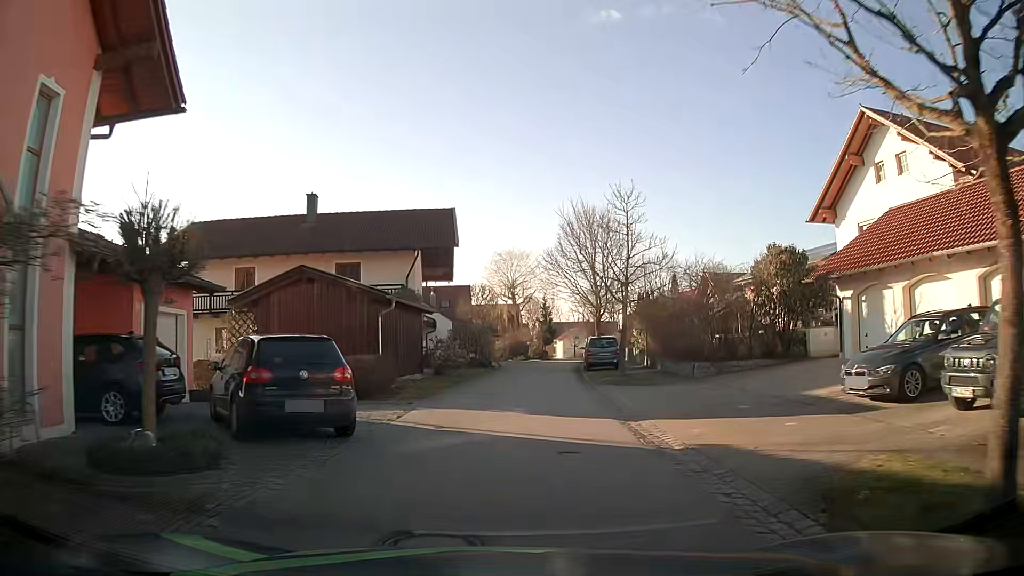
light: Day
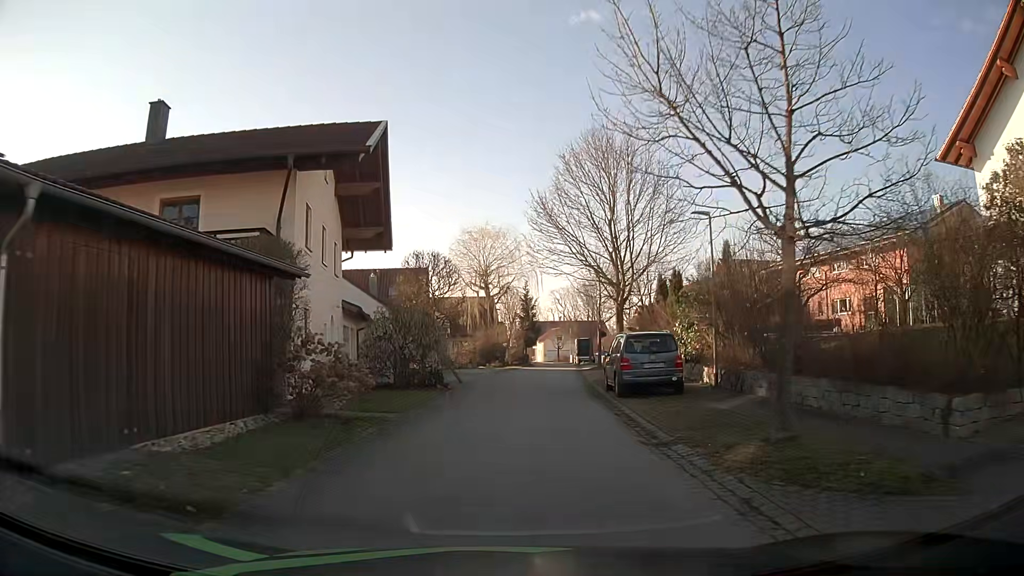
(+0.3, +15.3) m; +2°
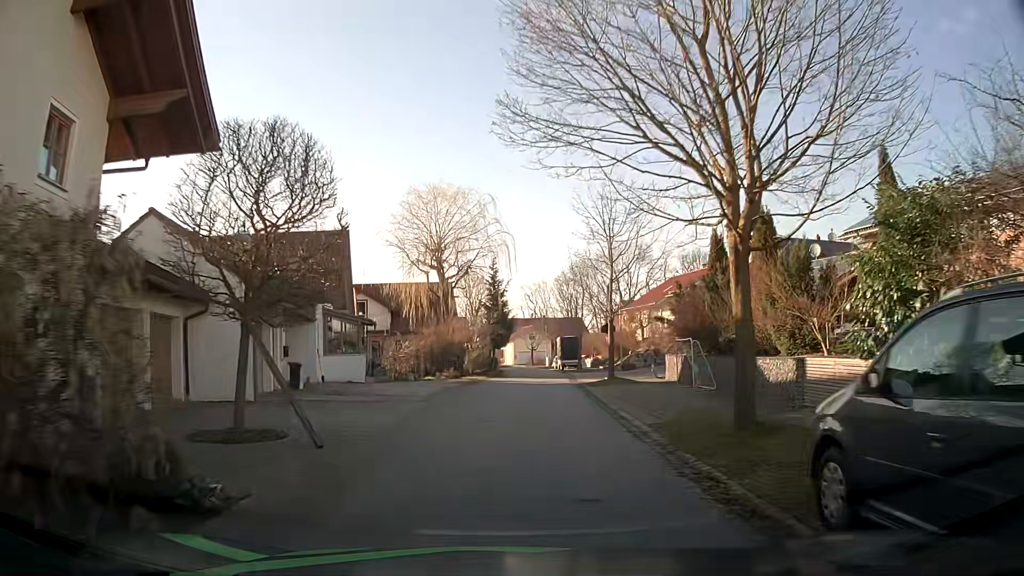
(+0.3, +15.6) m; +2°
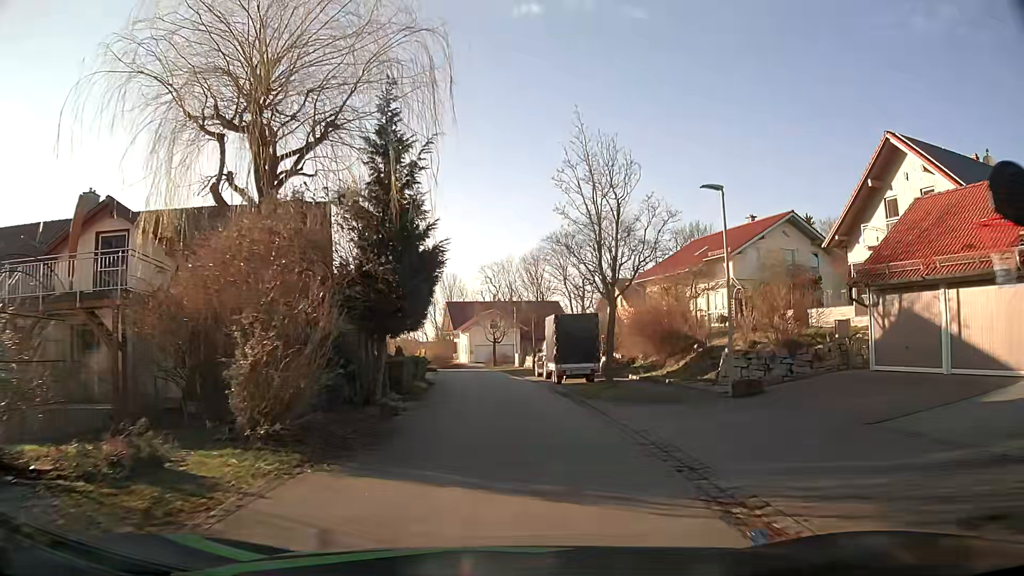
(+0.9, +27.0) m; +3°
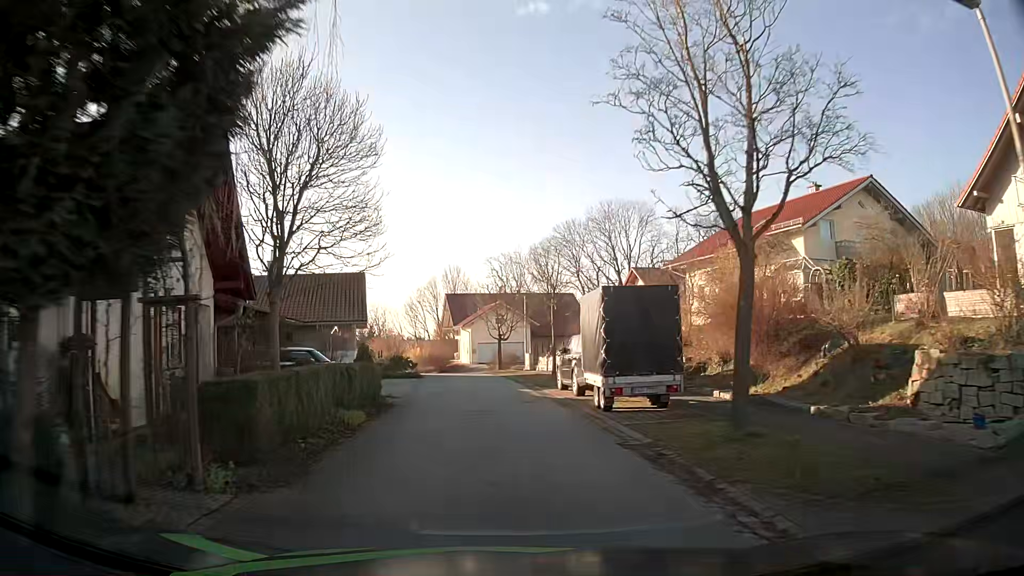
(0.0, +10.7) m; 0°
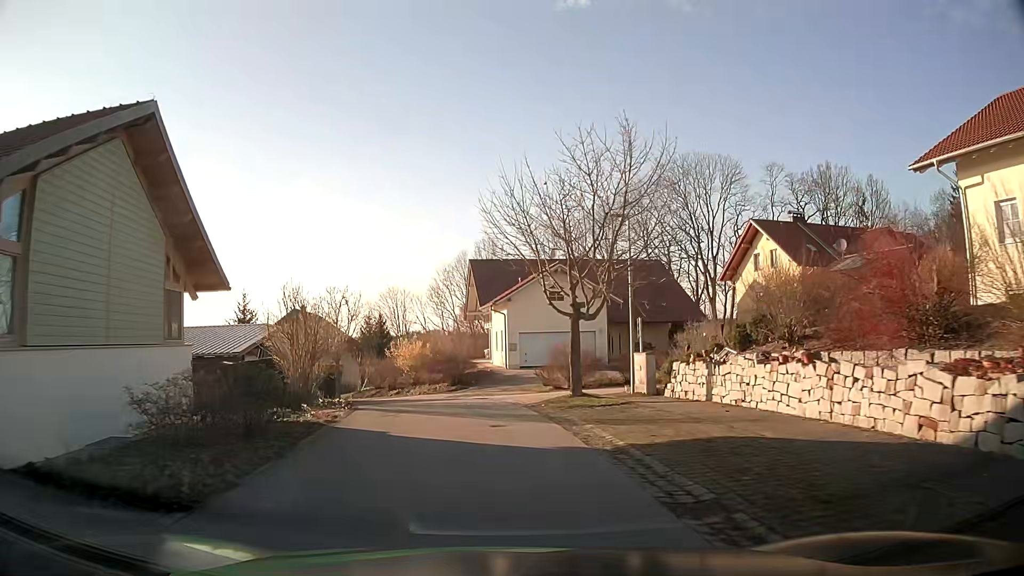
(-1.2, +26.6) m; -4°
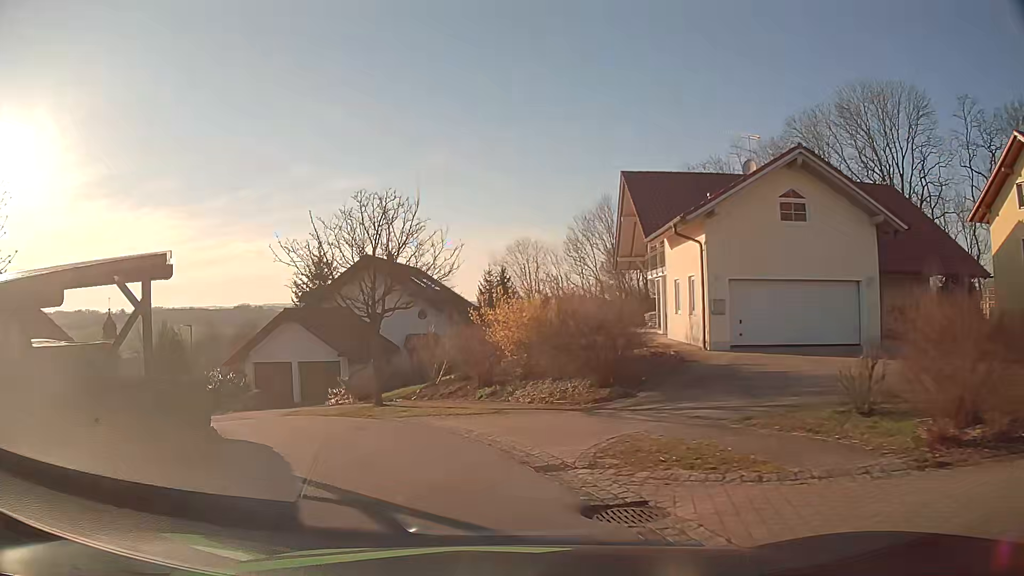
(-1.4, +18.6) m; -13°
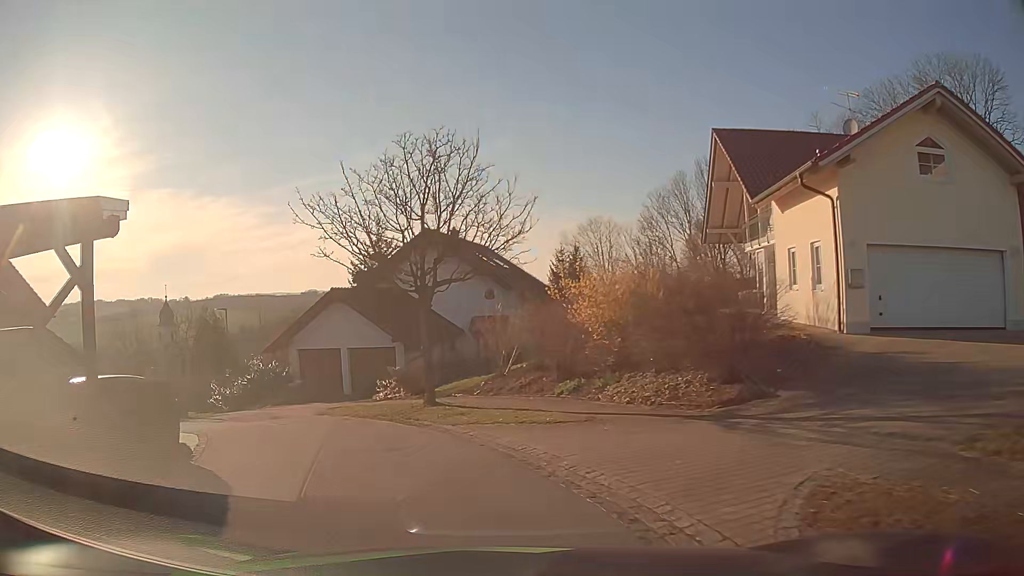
(-0.1, +4.3) m; -4°
